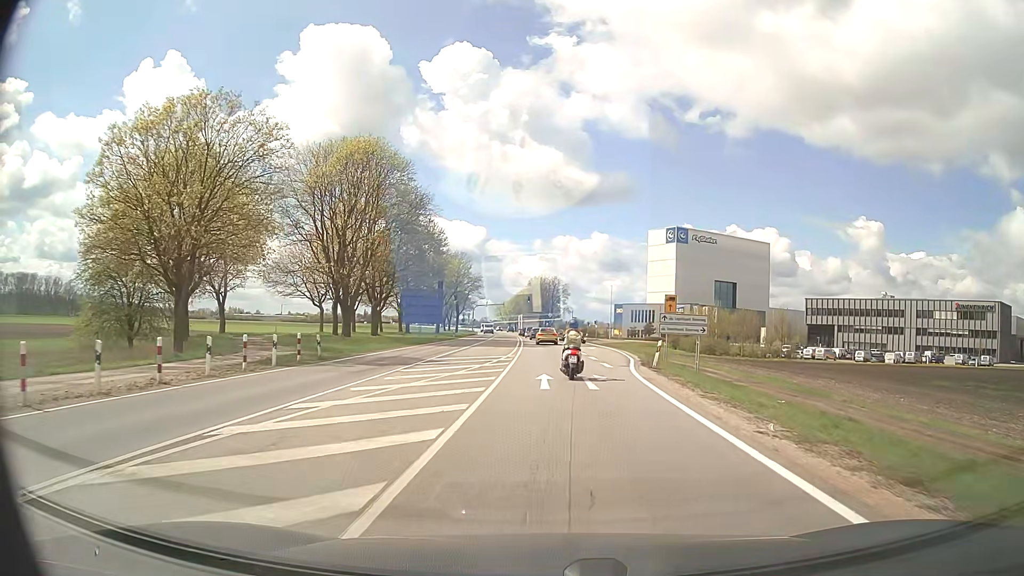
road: secondary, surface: asphalt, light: Day
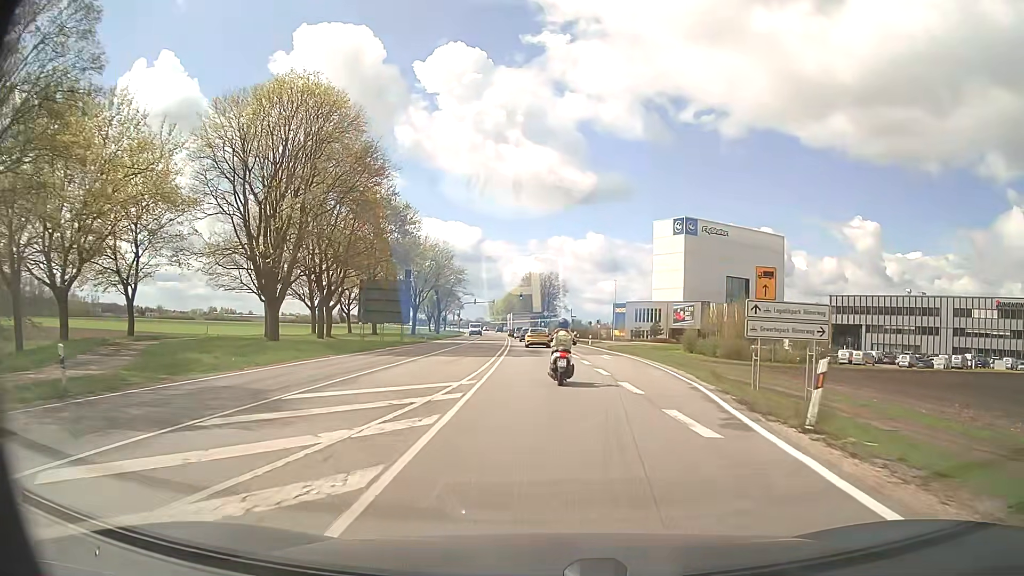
(+0.1, +15.7) m; +1°
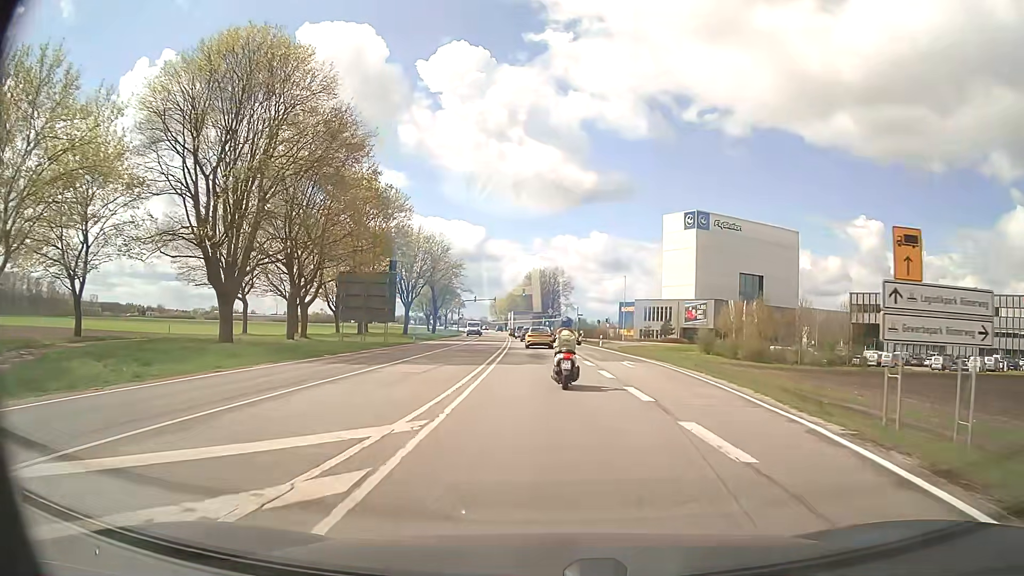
(0.0, +7.6) m; 0°
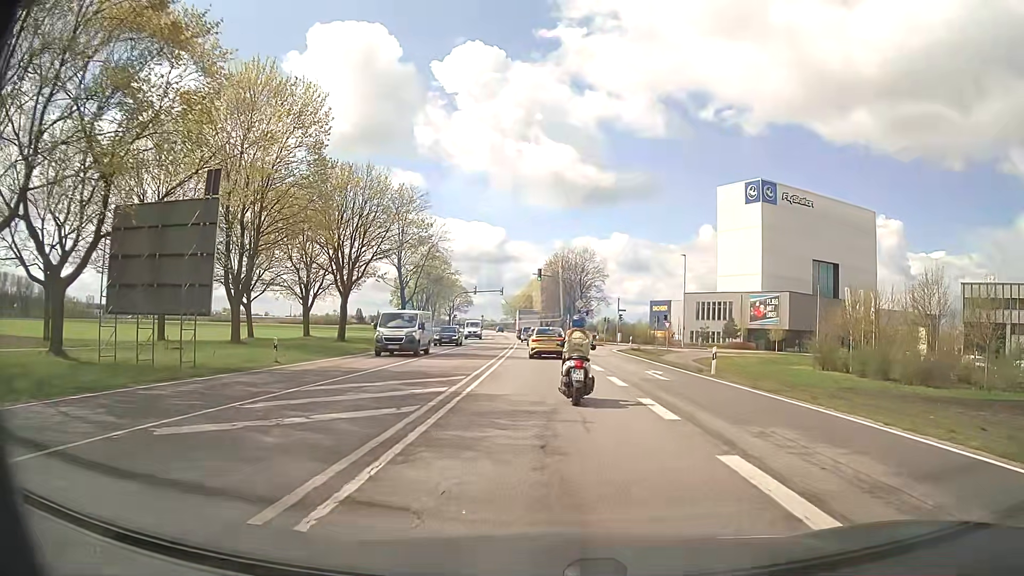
(-0.5, +32.2) m; -2°
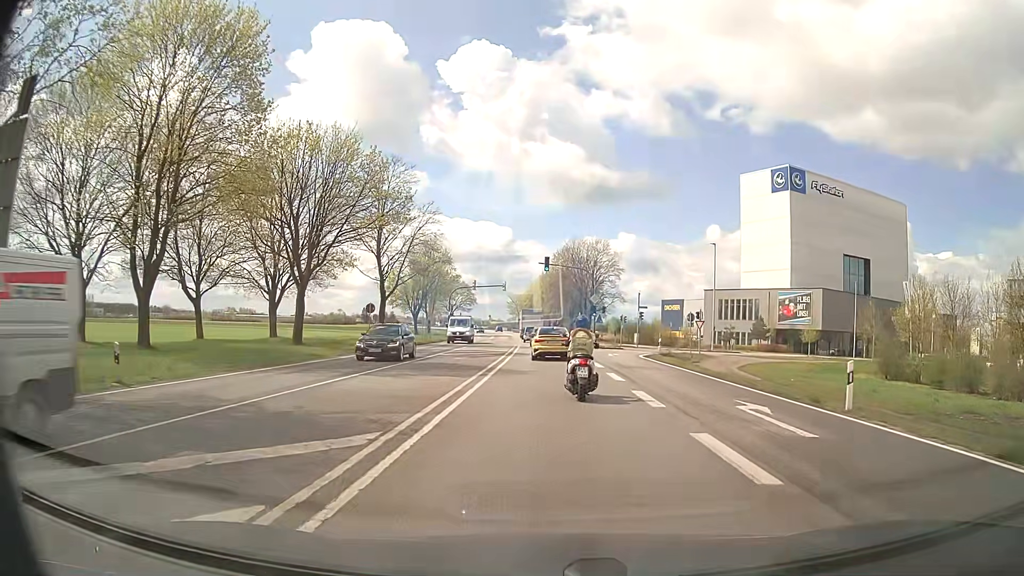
(0.0, +10.3) m; -1°
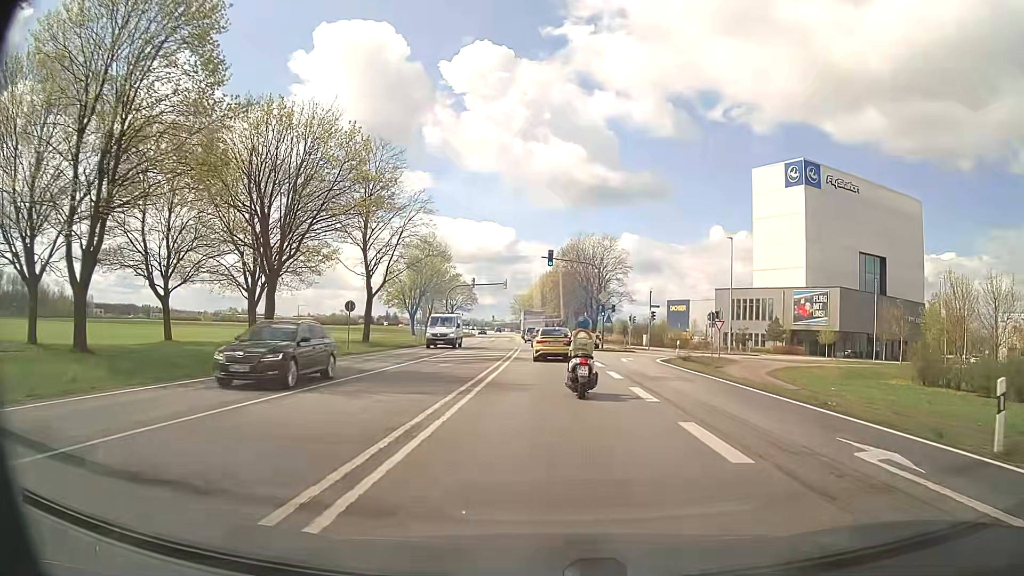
(0.0, +5.0) m; 0°
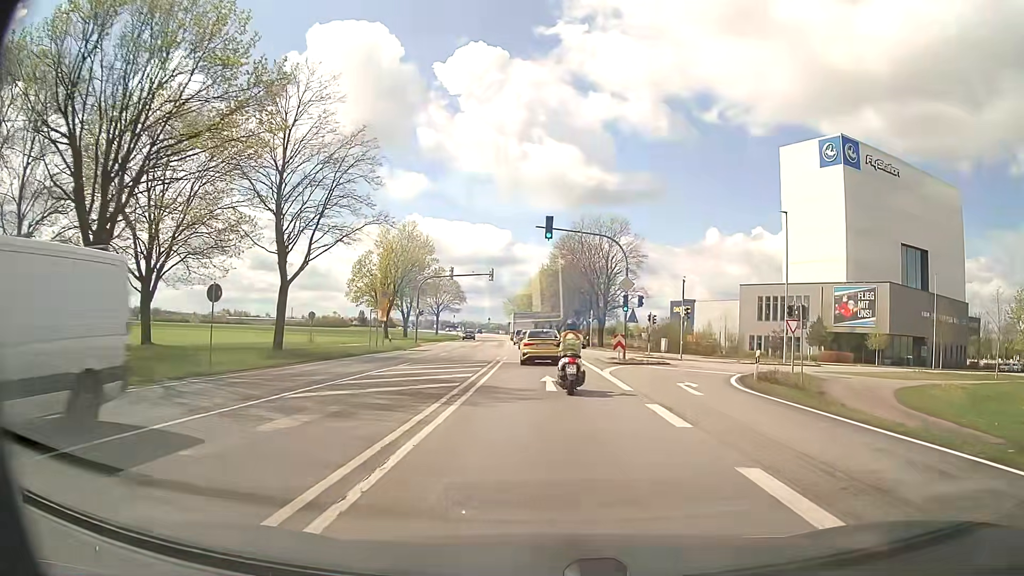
(0.0, +15.3) m; 0°
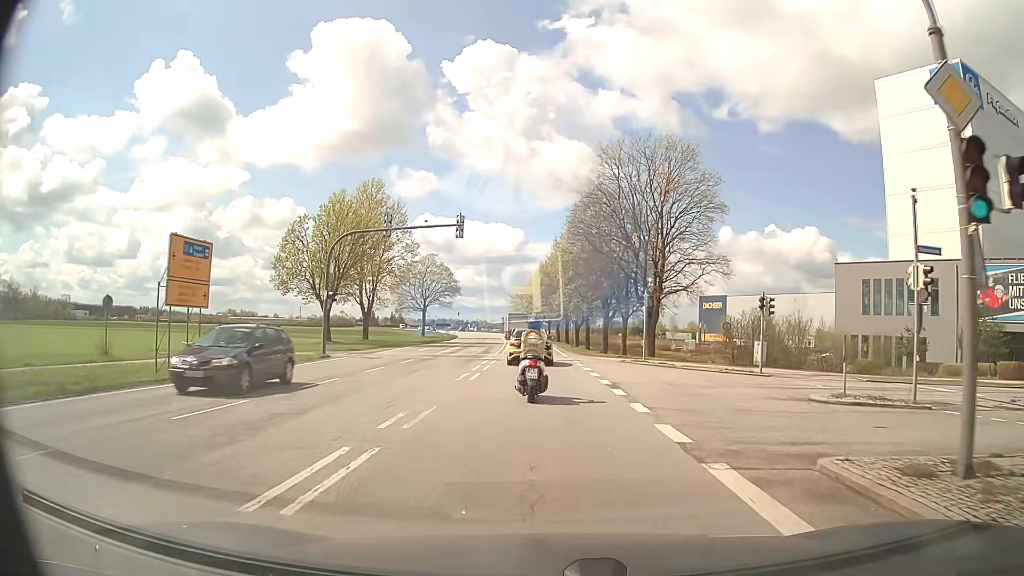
(0.0, +27.9) m; -1°
(0, +10) (0, +20) (-1, +30) (-1, +40) (-1, +50) (-2, +60) (-2, +70) (-3, +80) (-3, +90) (-4, +100) m
